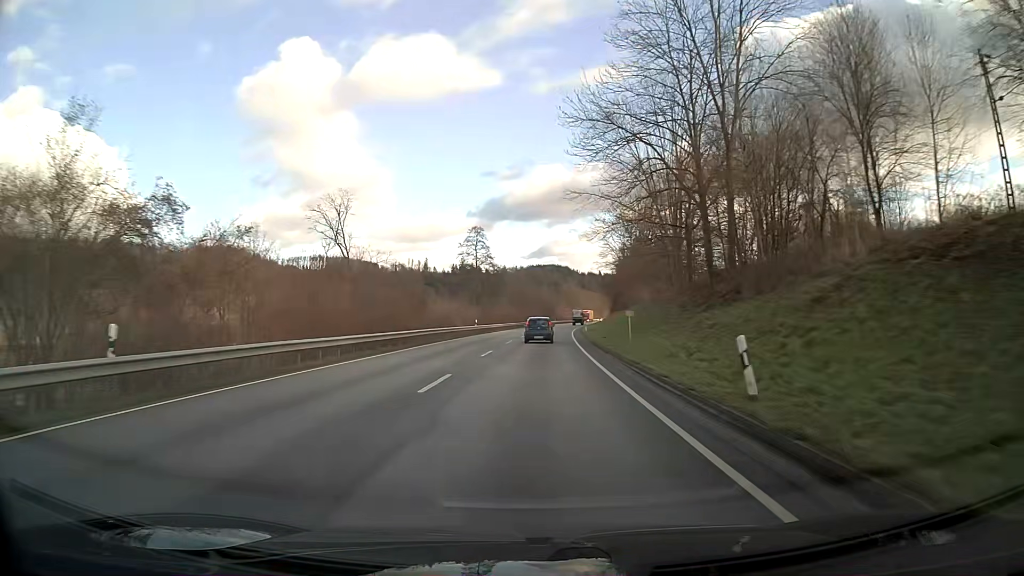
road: primary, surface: asphalt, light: Day
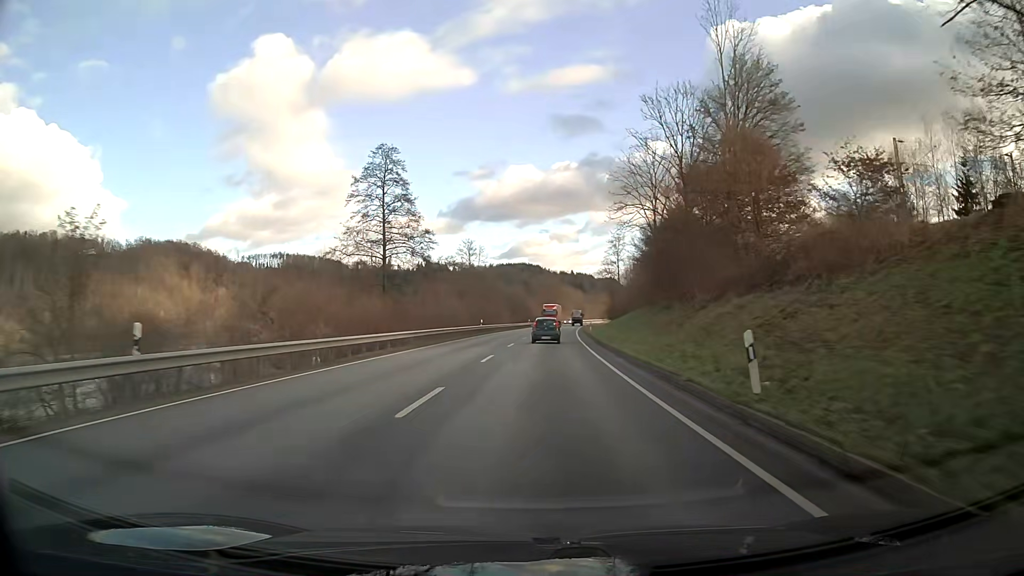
(+1.1, +51.5) m; +3°
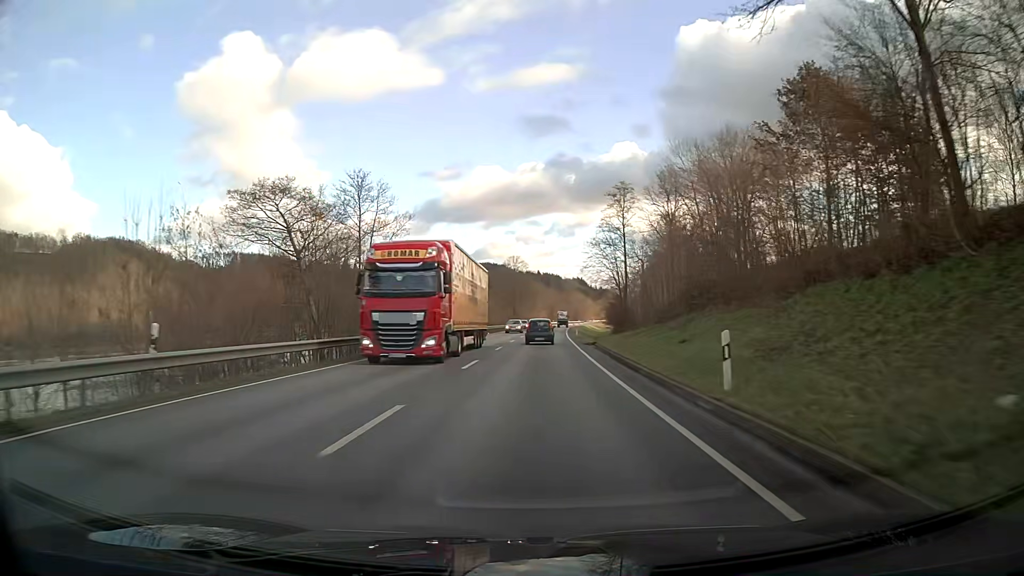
(+1.5, +51.0) m; +3°
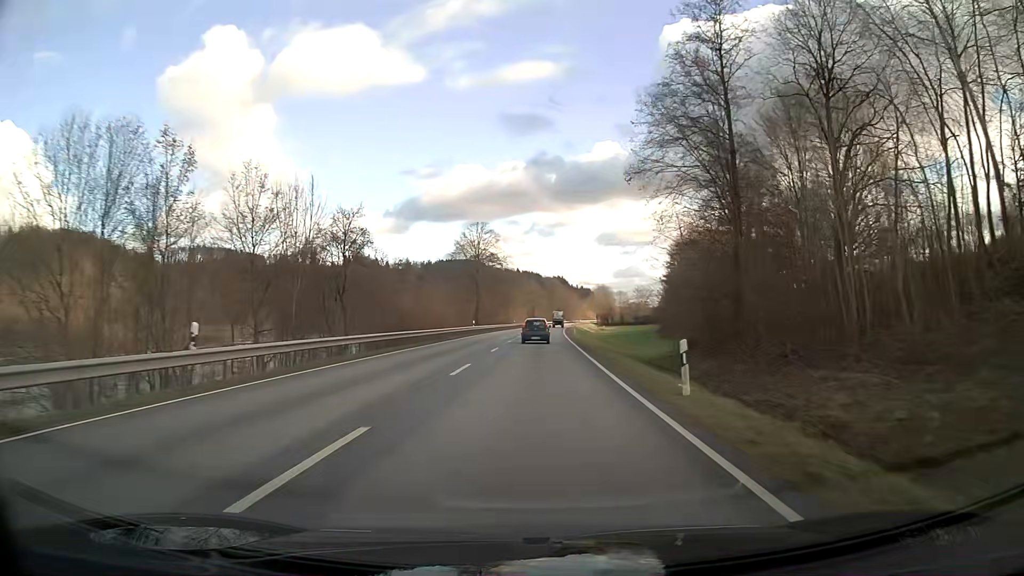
(+0.8, +50.6) m; +2°
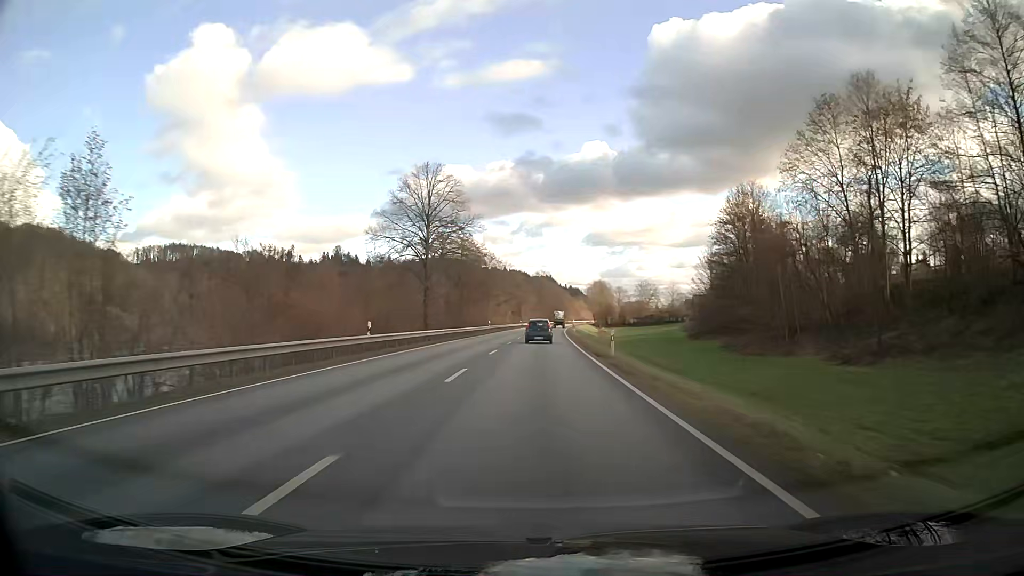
(+0.4, +37.9) m; +1°
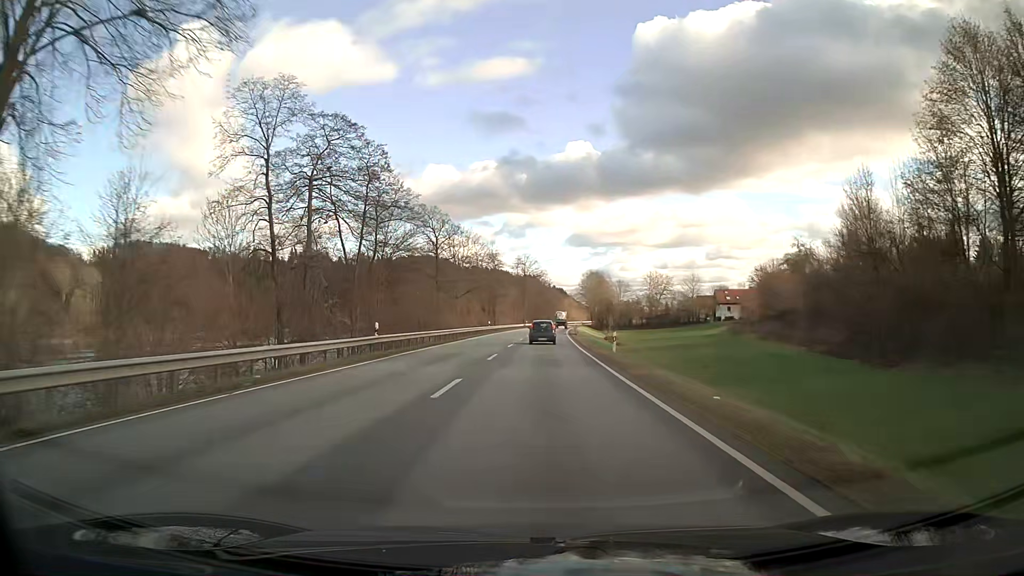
(+0.6, +51.2) m; +1°
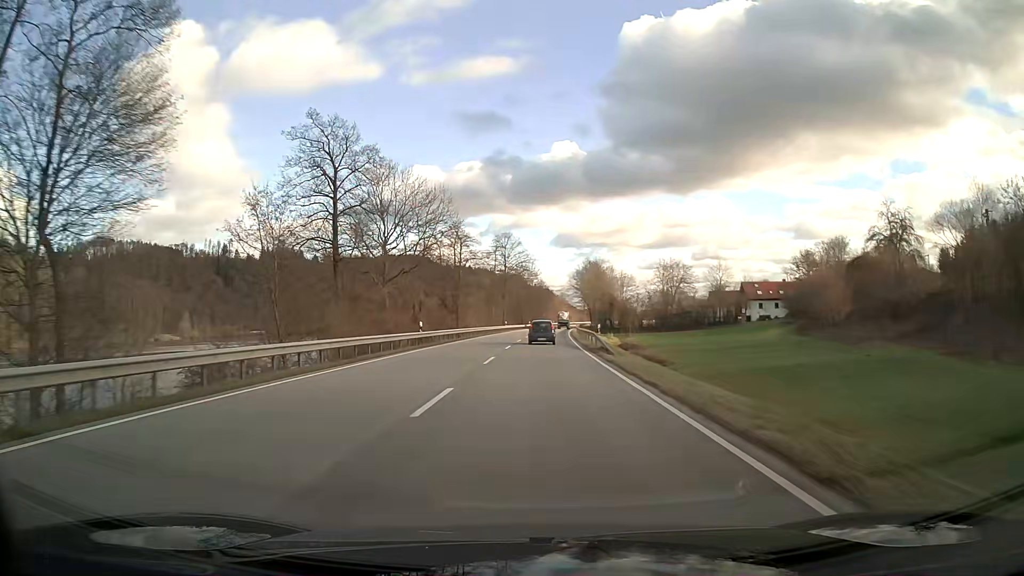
(+0.4, +38.9) m; +1°
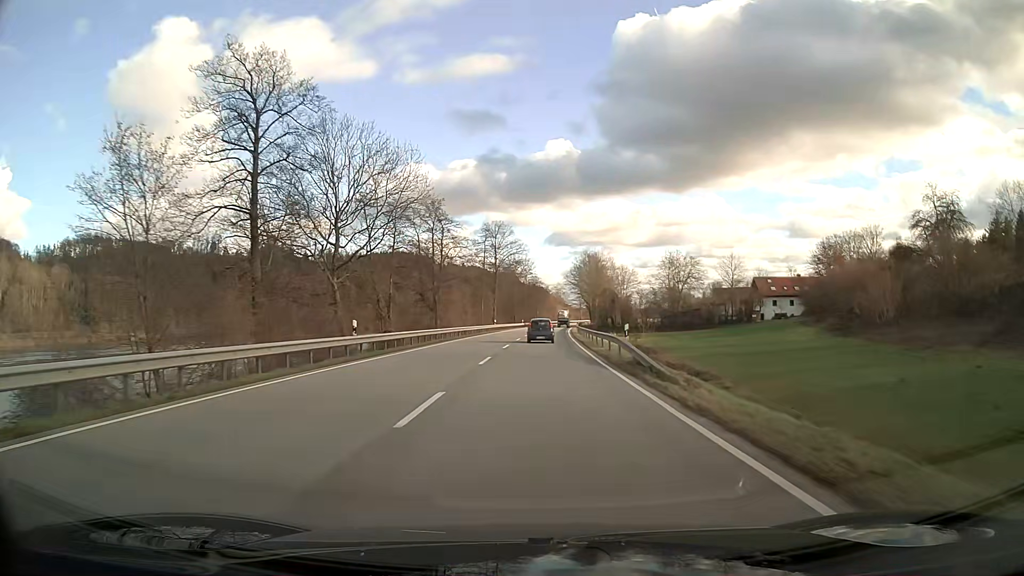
(+0.1, +13.0) m; 0°
